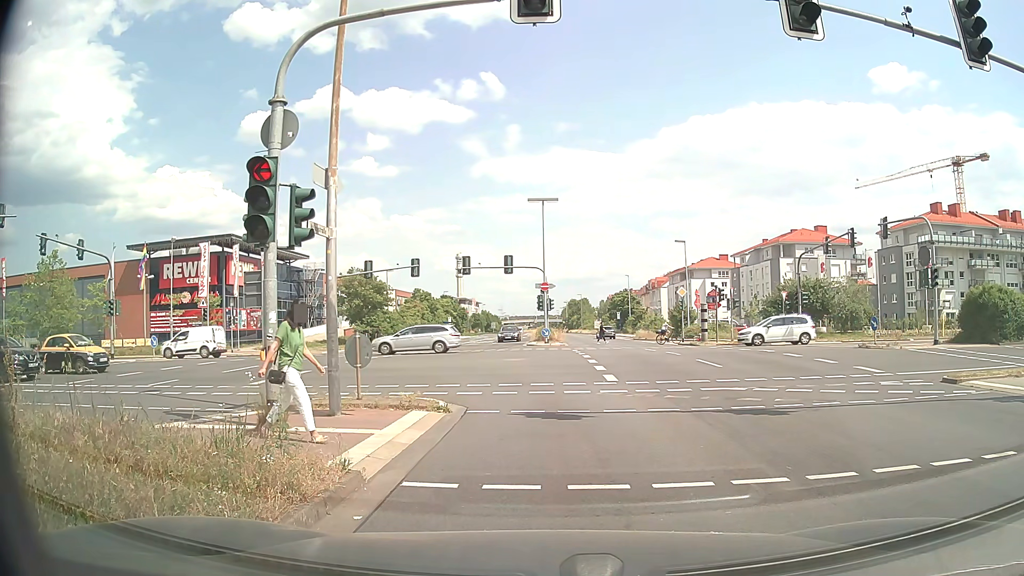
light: Day
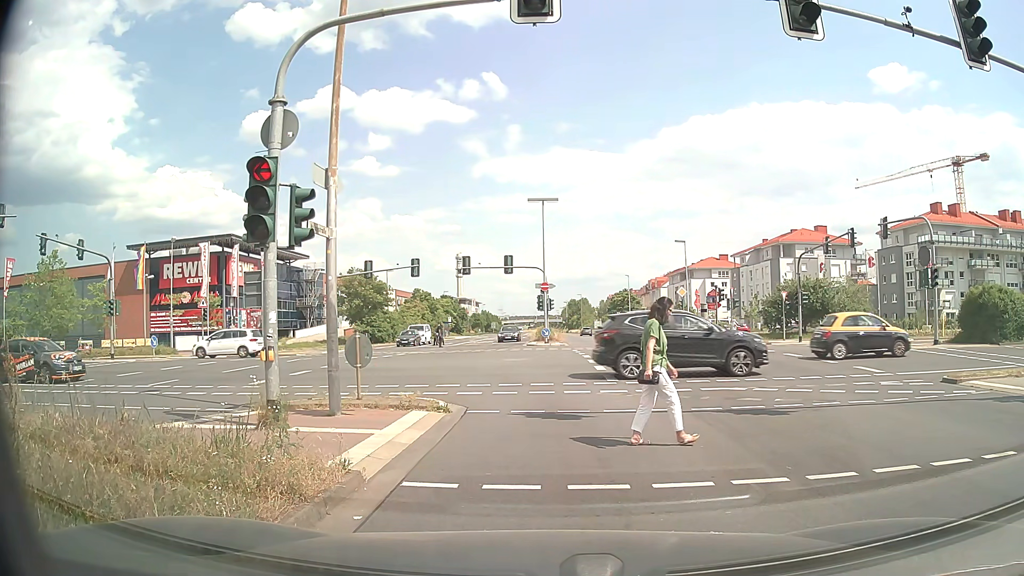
(0.0, 0.0) m; 0°
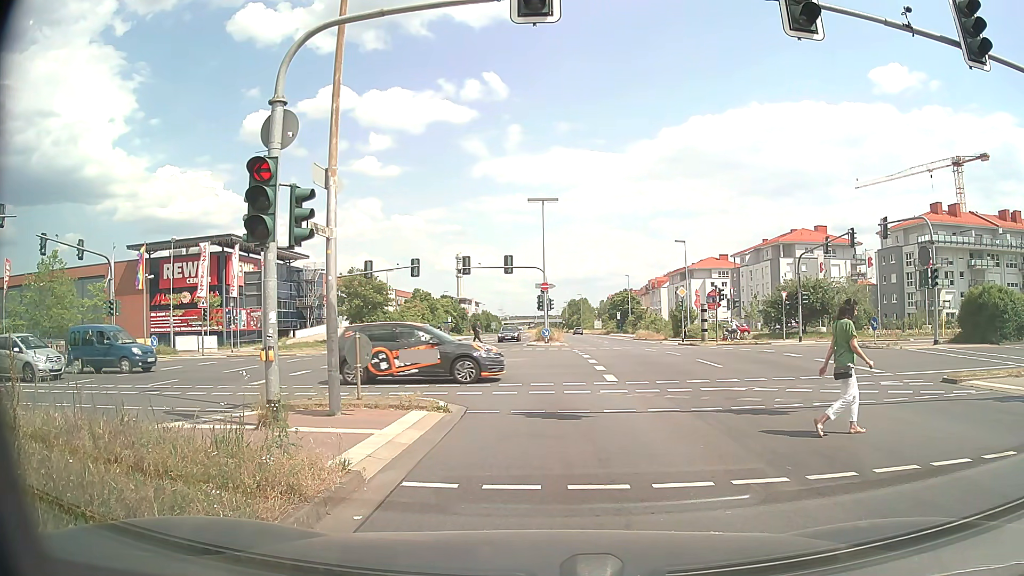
(0.0, 0.0) m; 0°
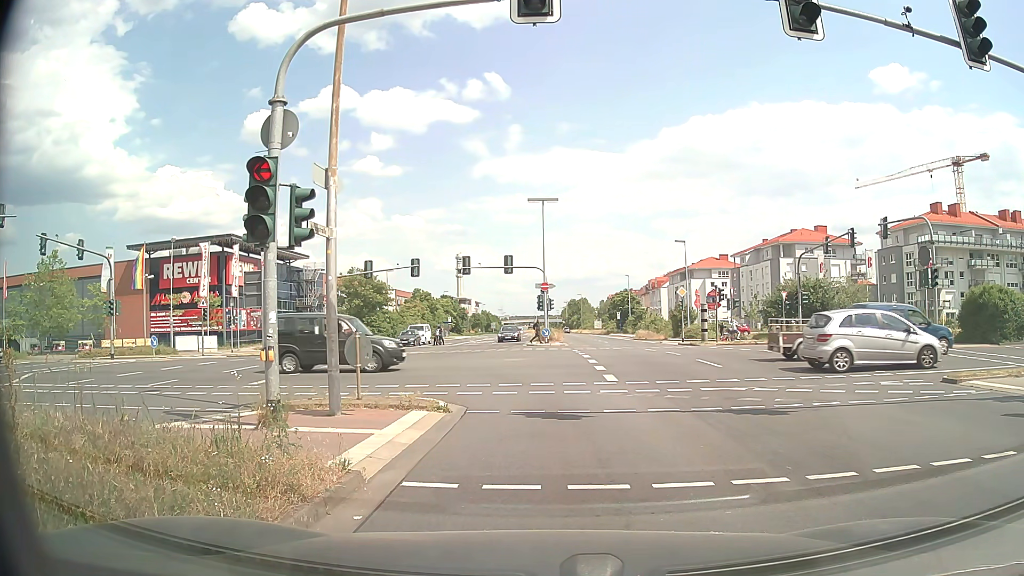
(0.0, 0.0) m; 0°
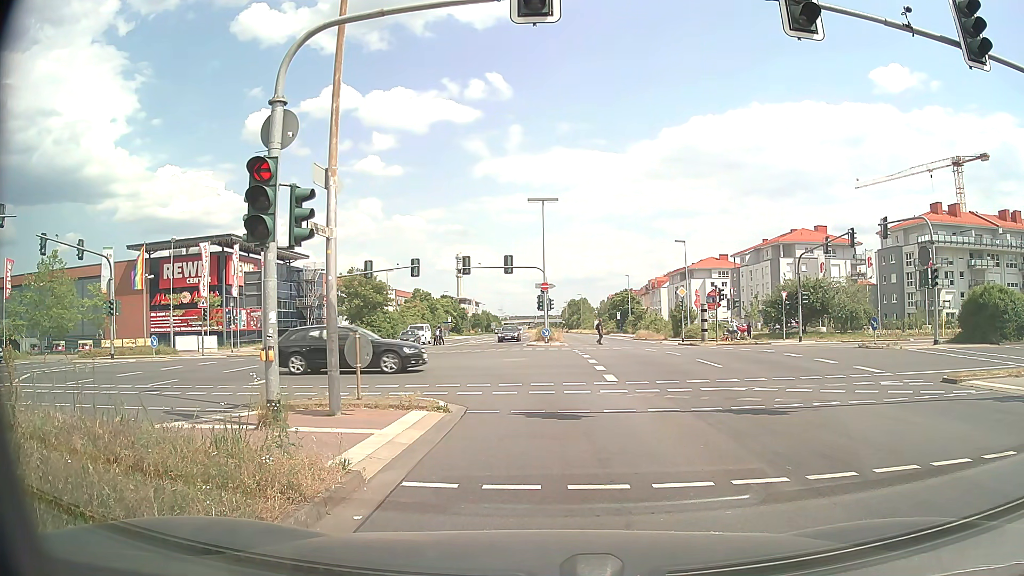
(0.0, 0.0) m; 0°
(0, +10) (-2, +20) (-8, +28) (-16, +33) (-26, +35) (-36, +35) (-46, +34) (-55, +33) (-65, +32) (-75, +31) m
